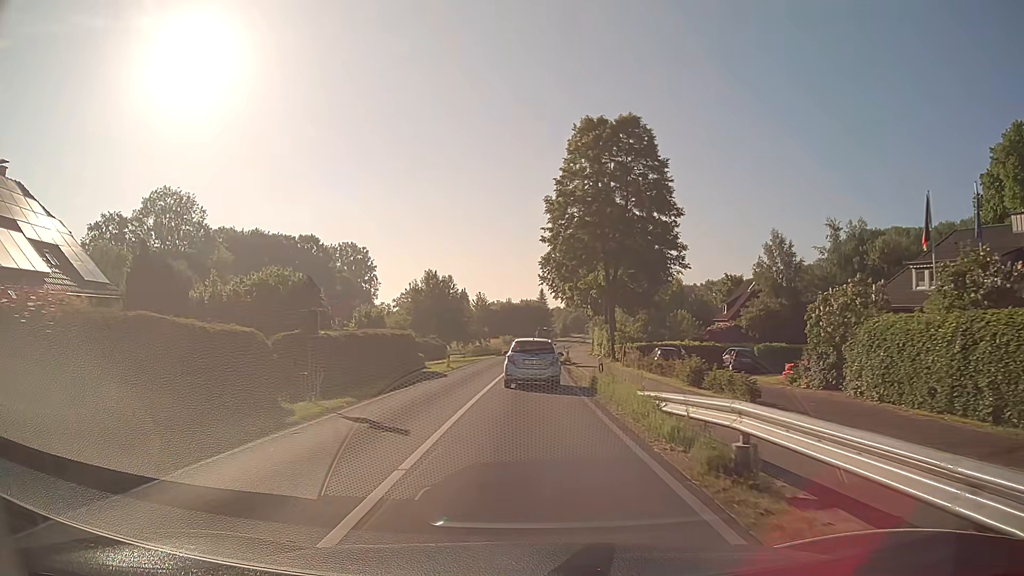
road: secondary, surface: asphalt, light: Day
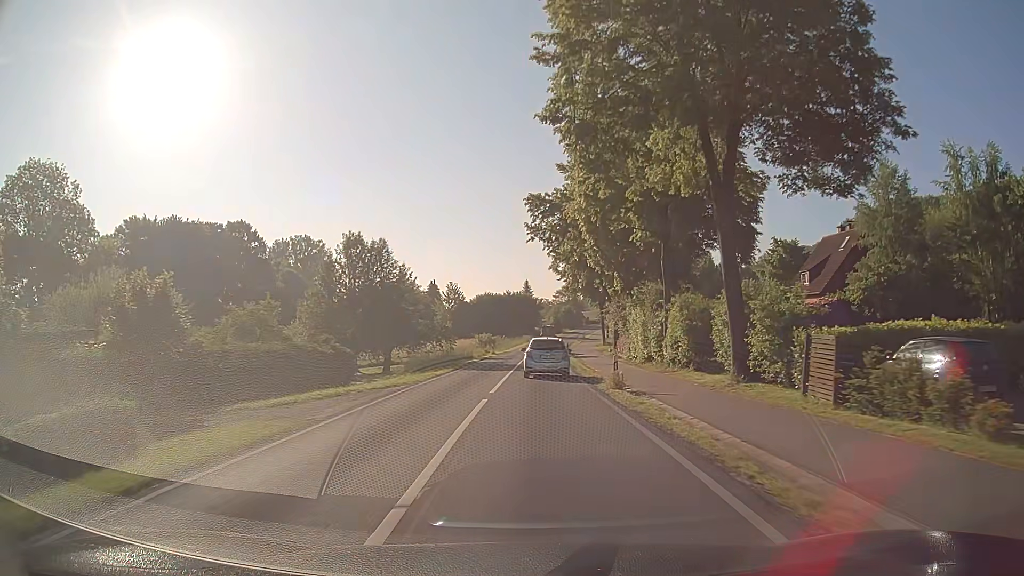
(0.0, +32.2) m; +1°
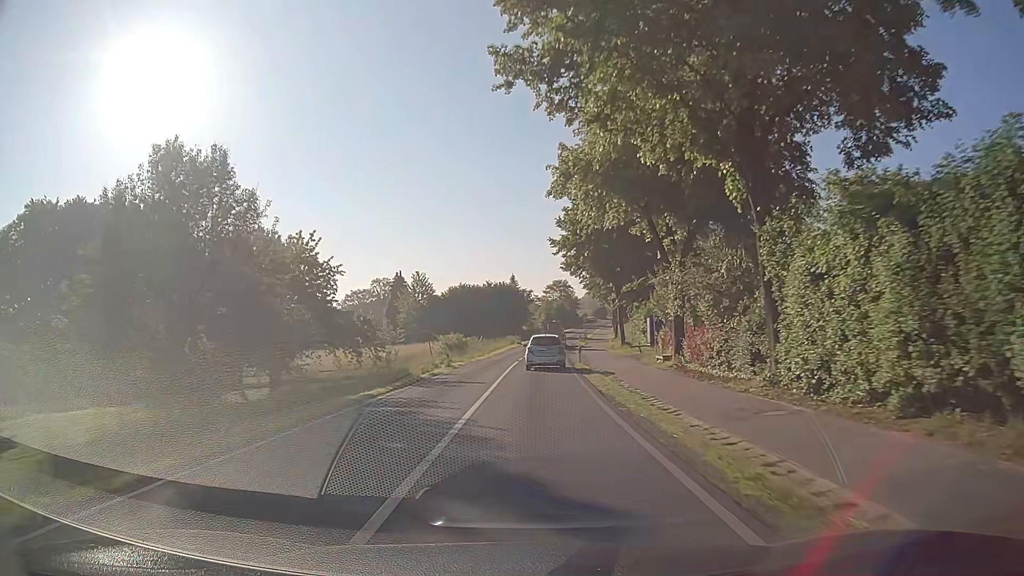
(+0.3, +27.1) m; +1°
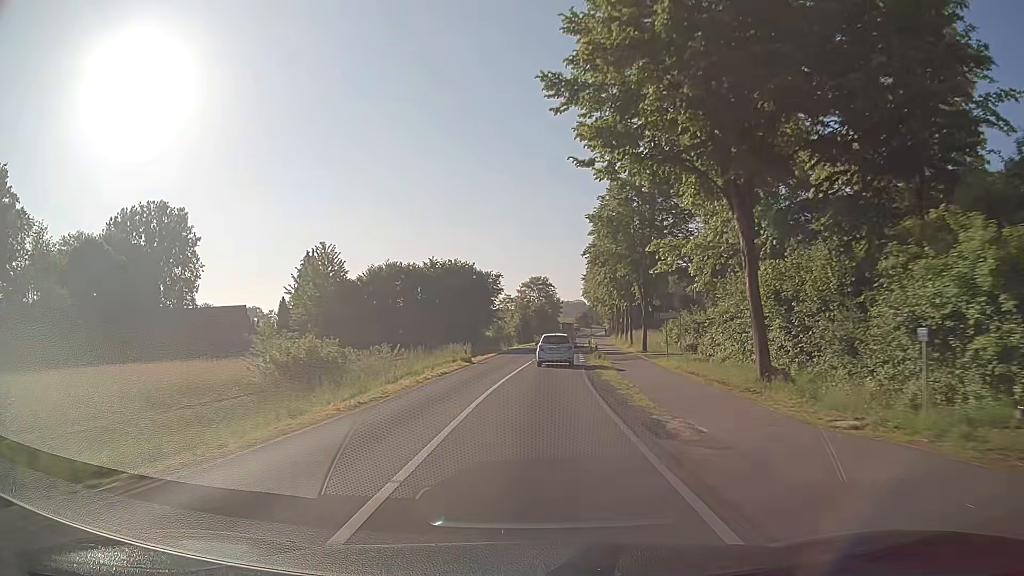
(+1.0, +40.4) m; +3°
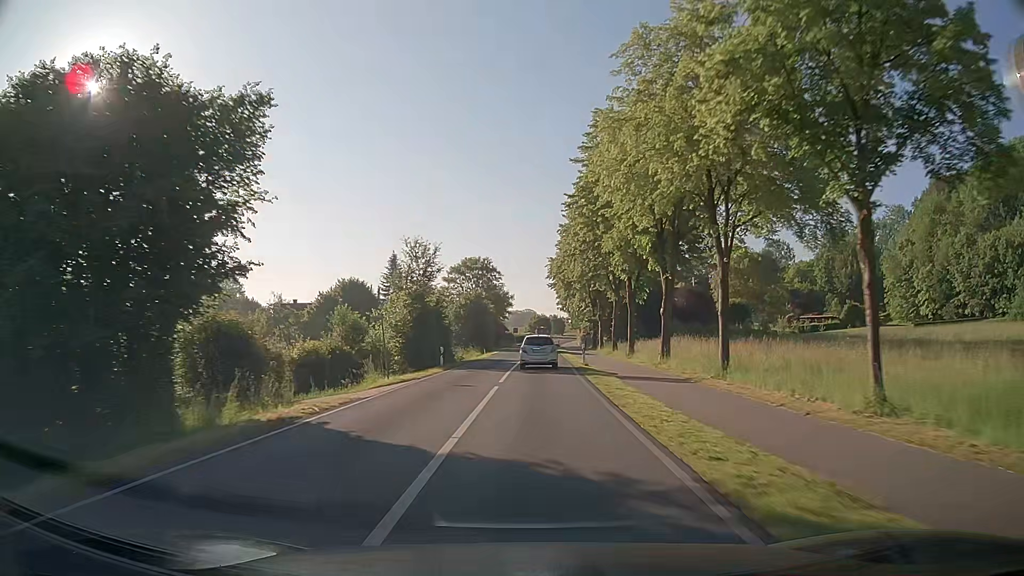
(+2.2, +54.5) m; +4°
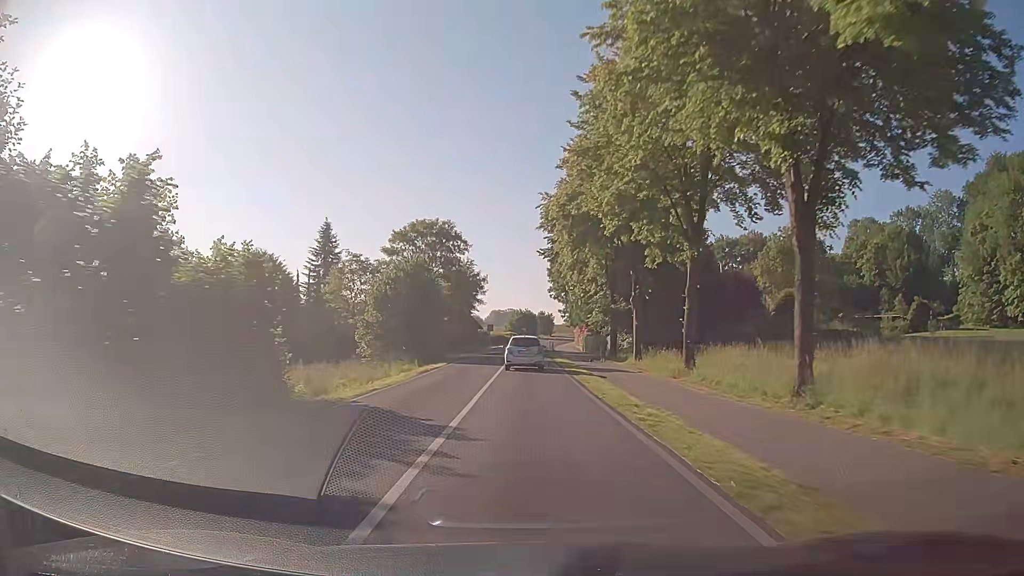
(+0.6, +32.8) m; +2°
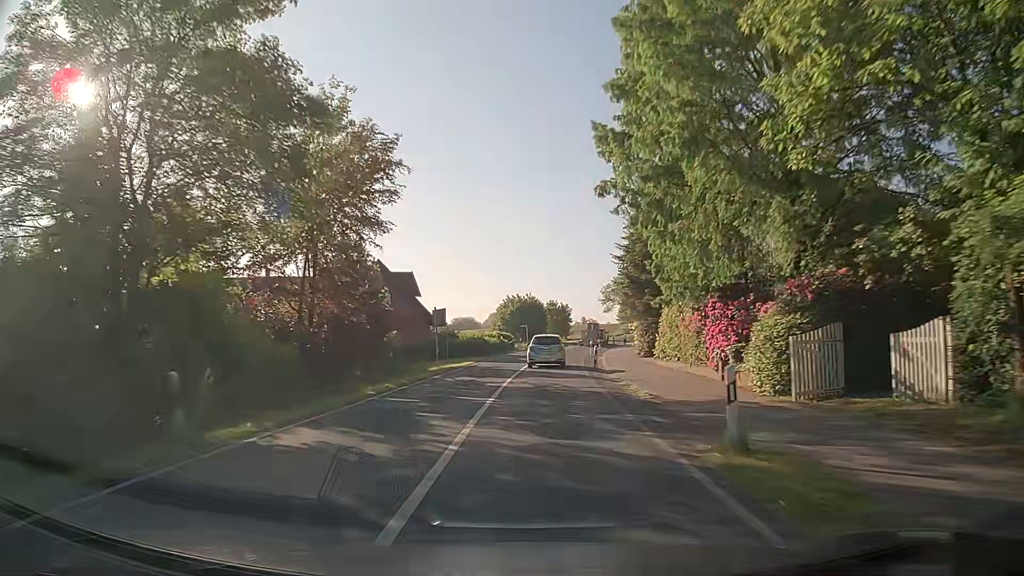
(-0.2, +53.4) m; +1°
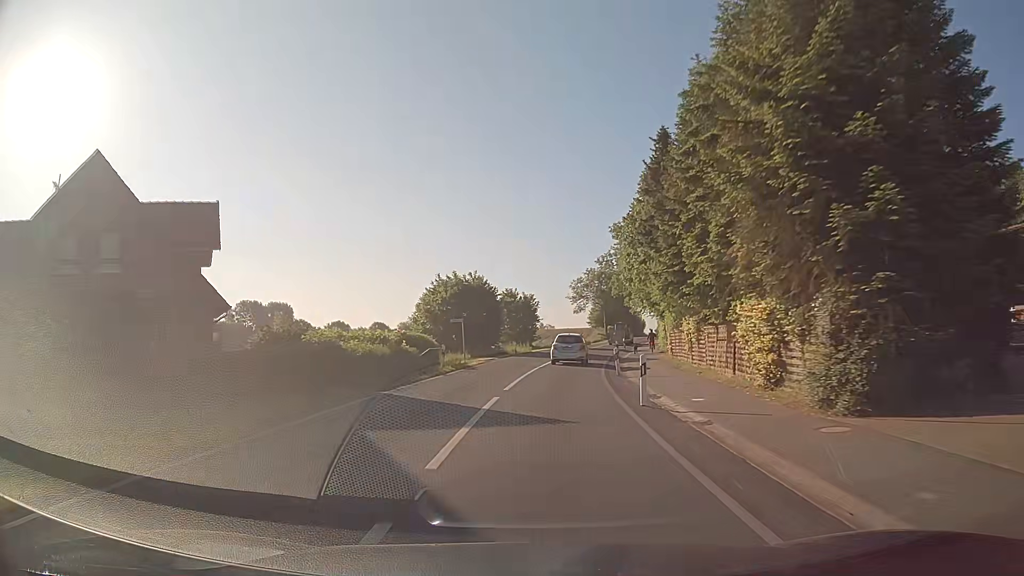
(+0.4, +31.7) m; +2°
(0, +10) (+1, +20) (+2, +30) (+3, +40) (+5, +50) (+7, +59) (+9, +69) (+11, +79) (+13, +89) (+16, +98) m
